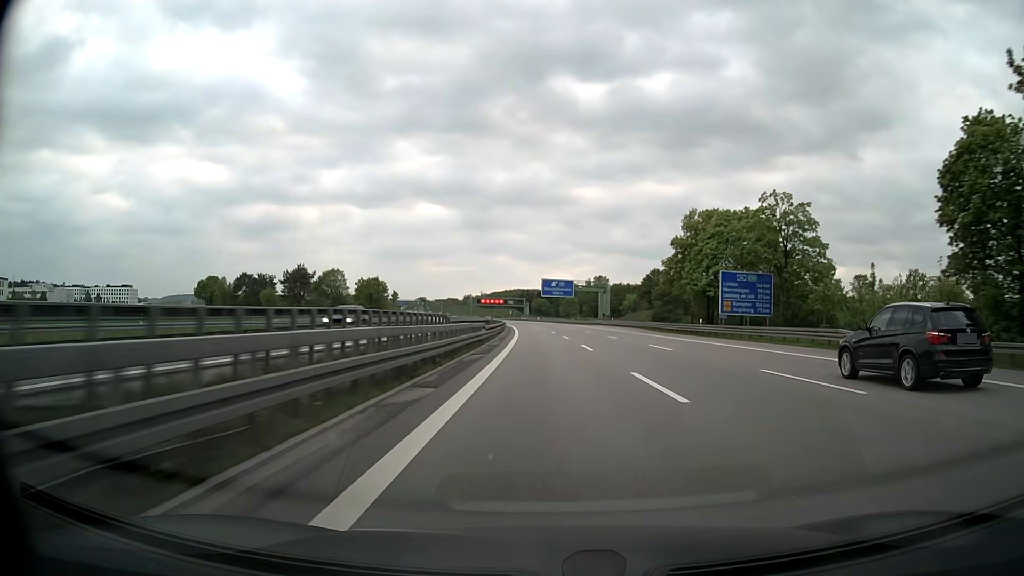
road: motorway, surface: asphalt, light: Day
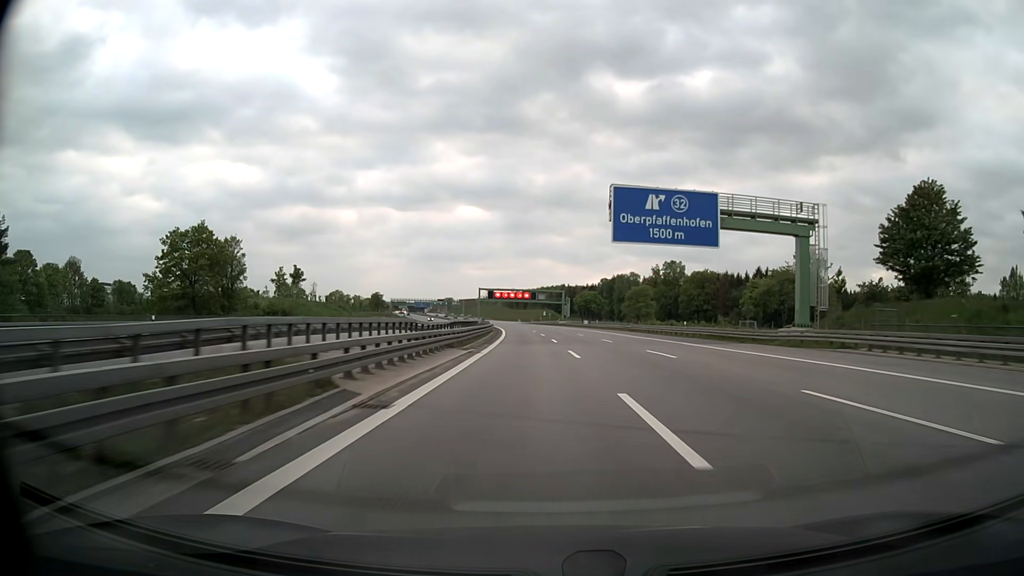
(-2.3, +95.9) m; -4°
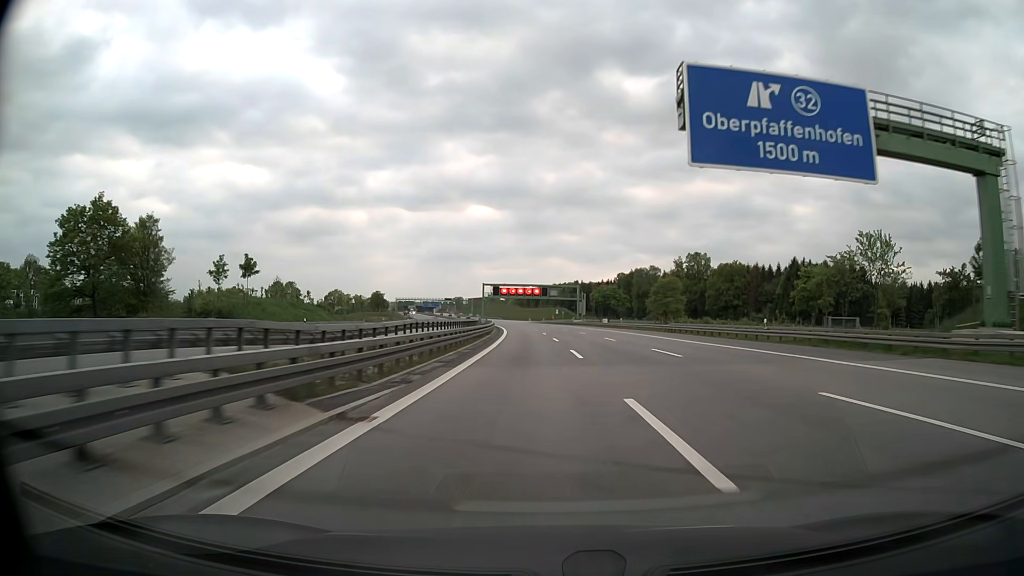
(-0.1, +19.1) m; -1°
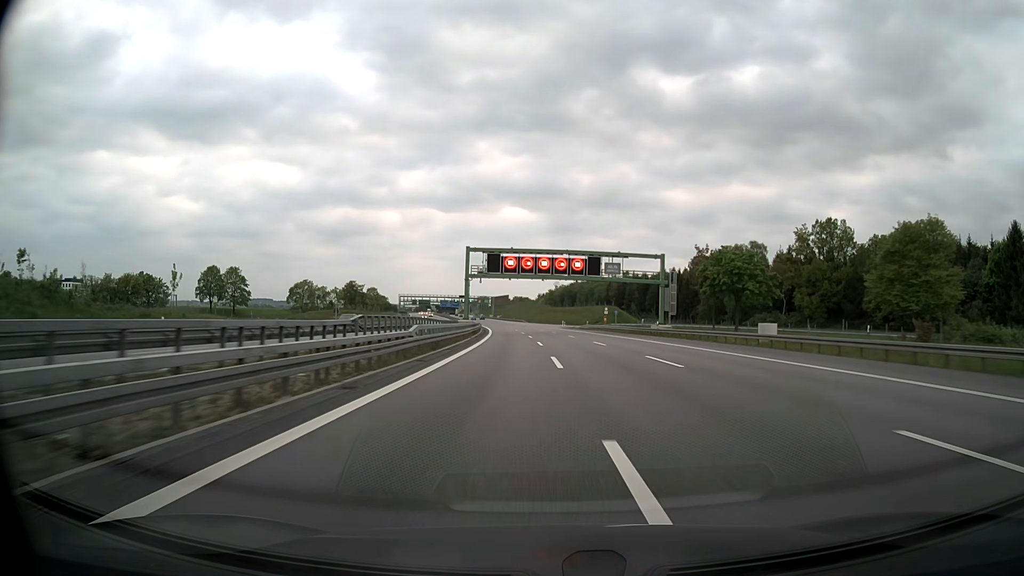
(-2.0, +76.7) m; -3°
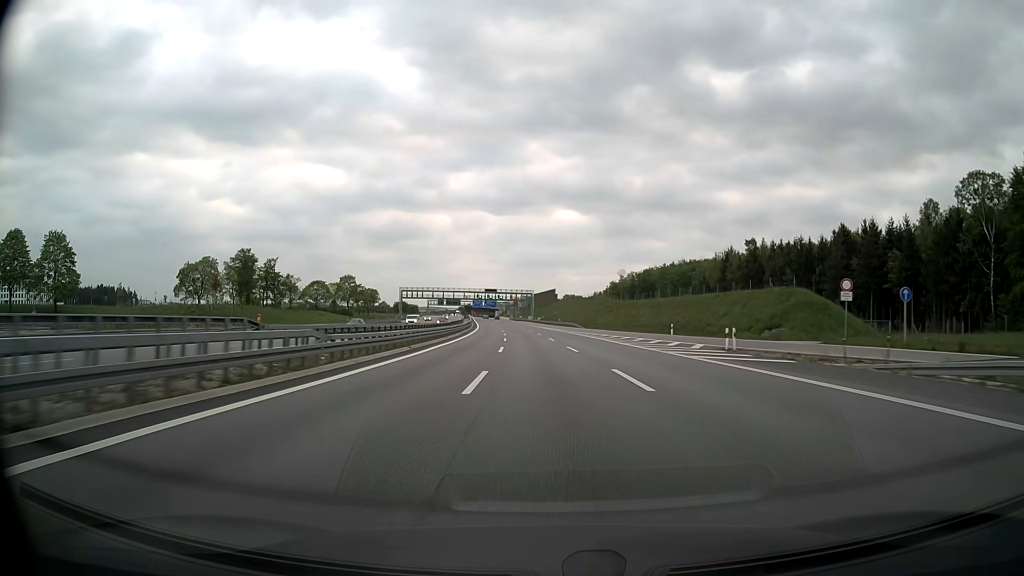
(-3.2, +97.3) m; -4°
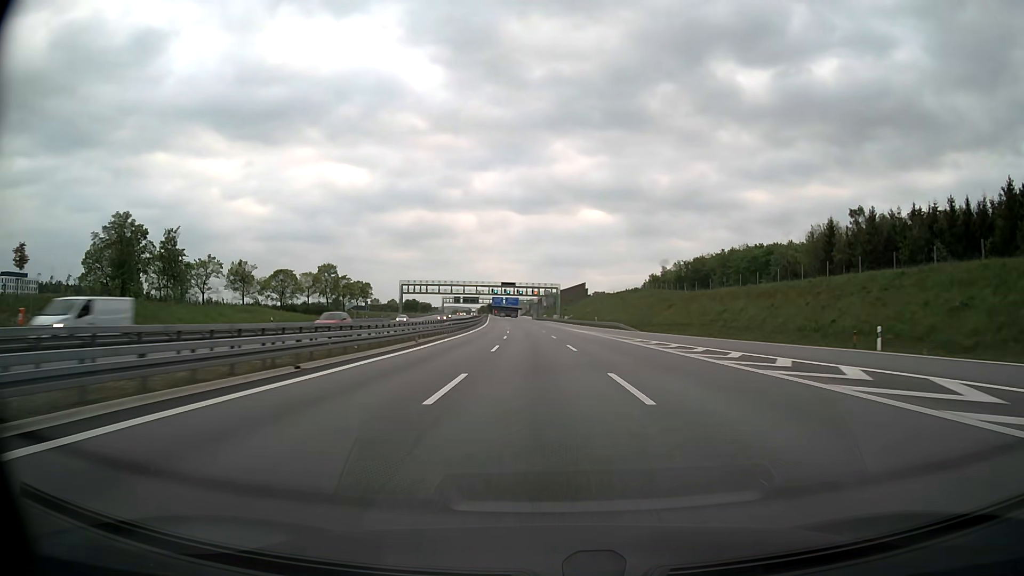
(-0.8, +38.9) m; -2°
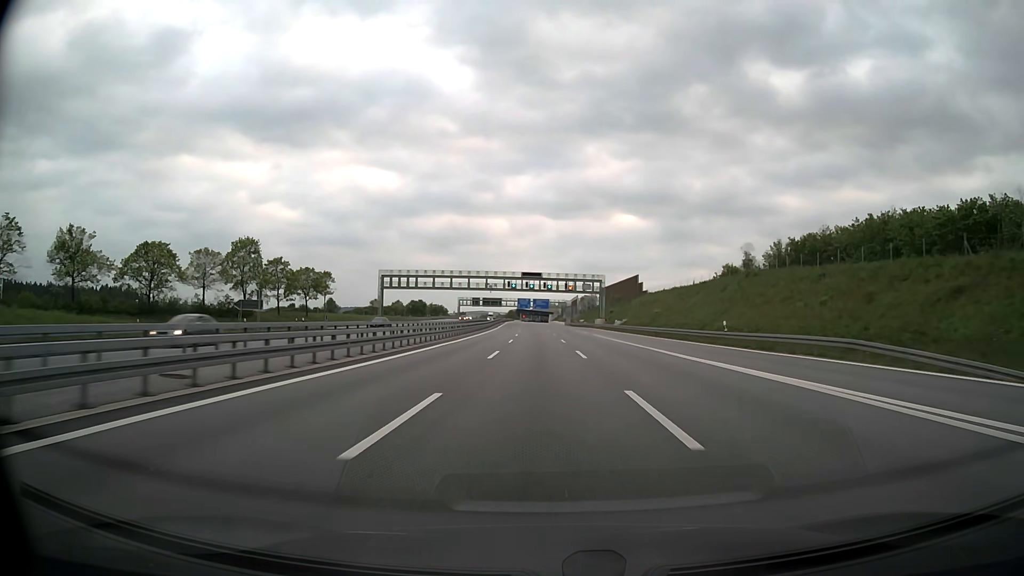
(-1.5, +58.1) m; -3°
